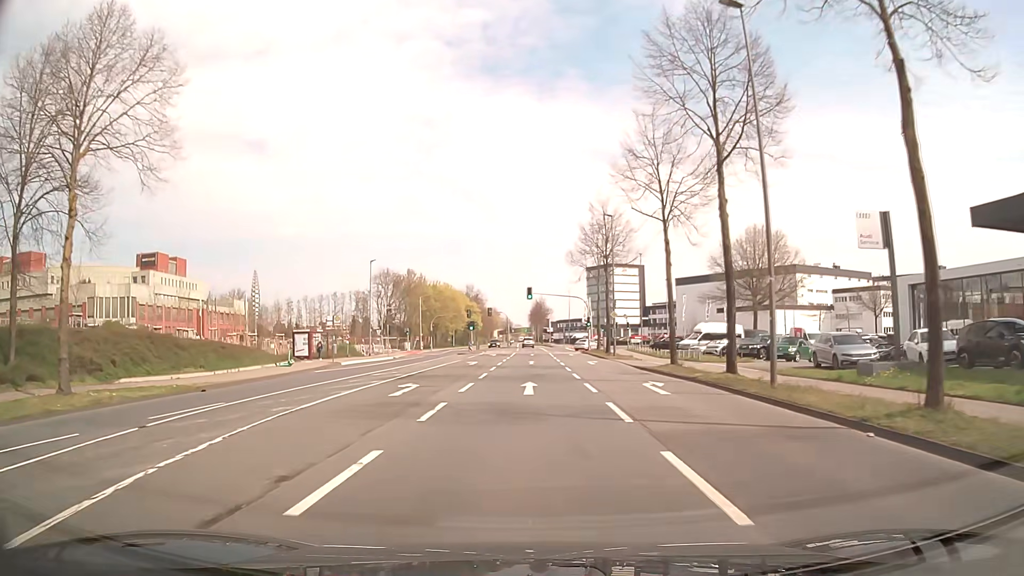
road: secondary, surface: asphalt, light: Day
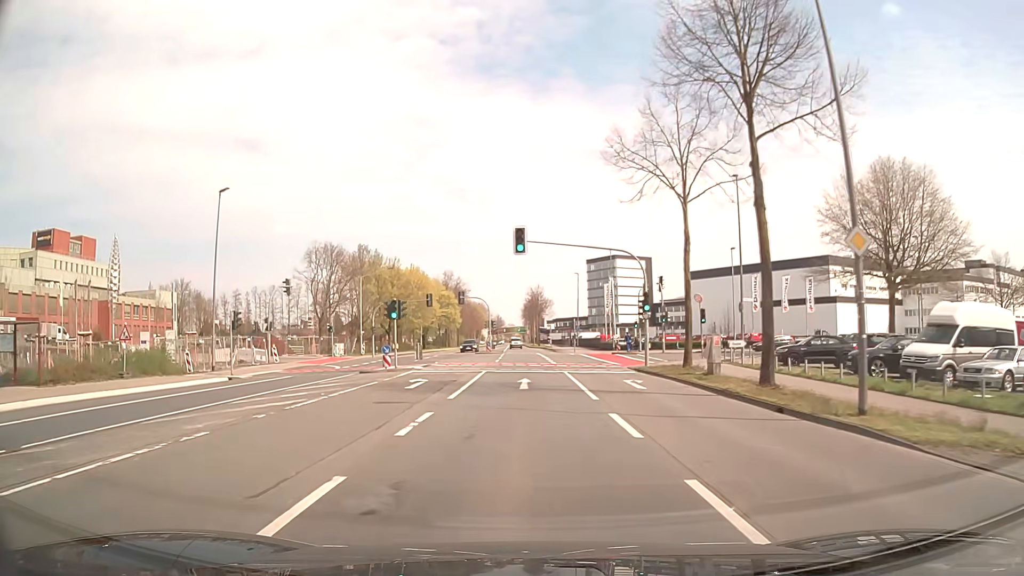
(+0.1, +37.6) m; 0°
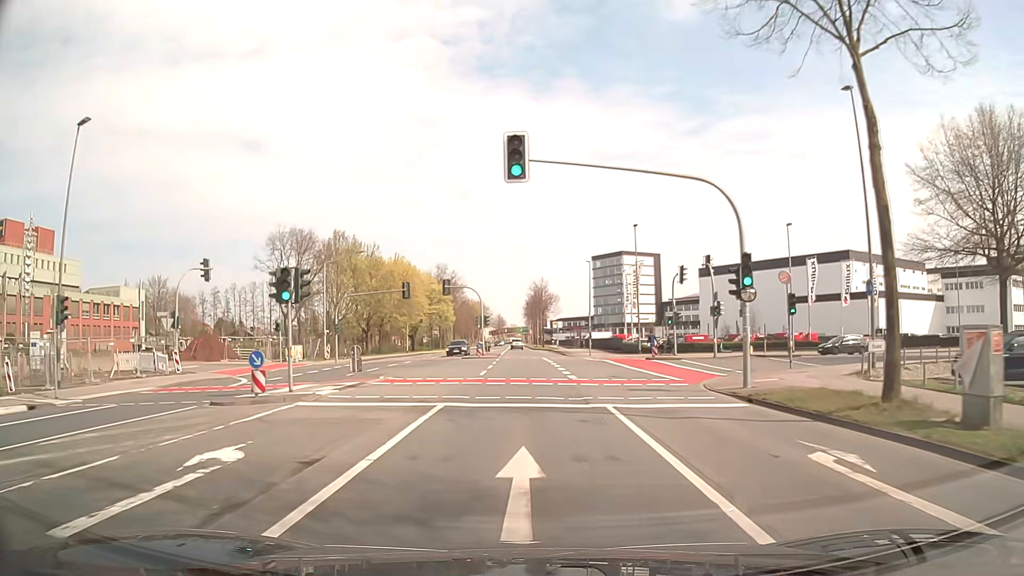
(0.0, +15.1) m; 0°
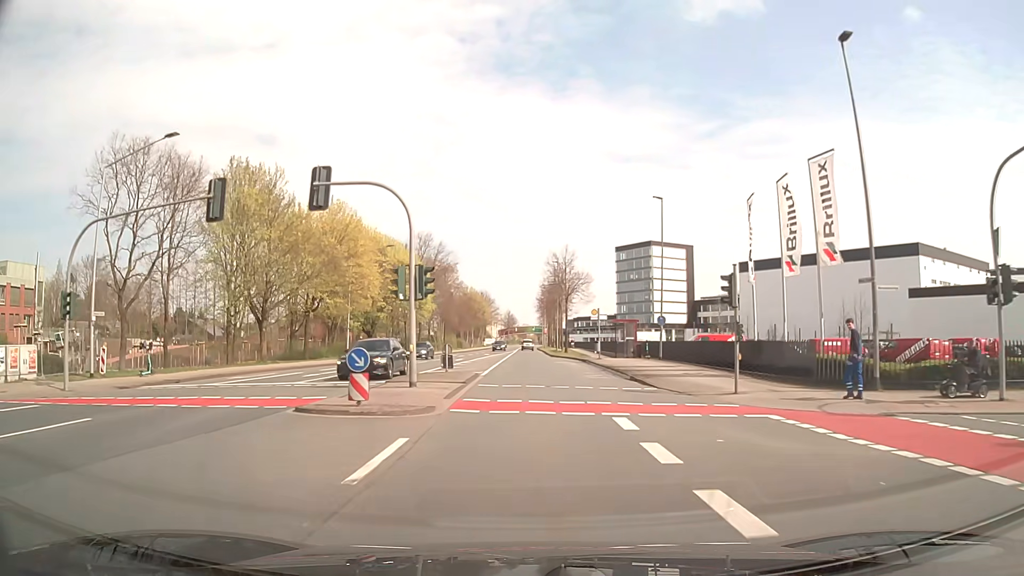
(-0.3, +37.6) m; -1°
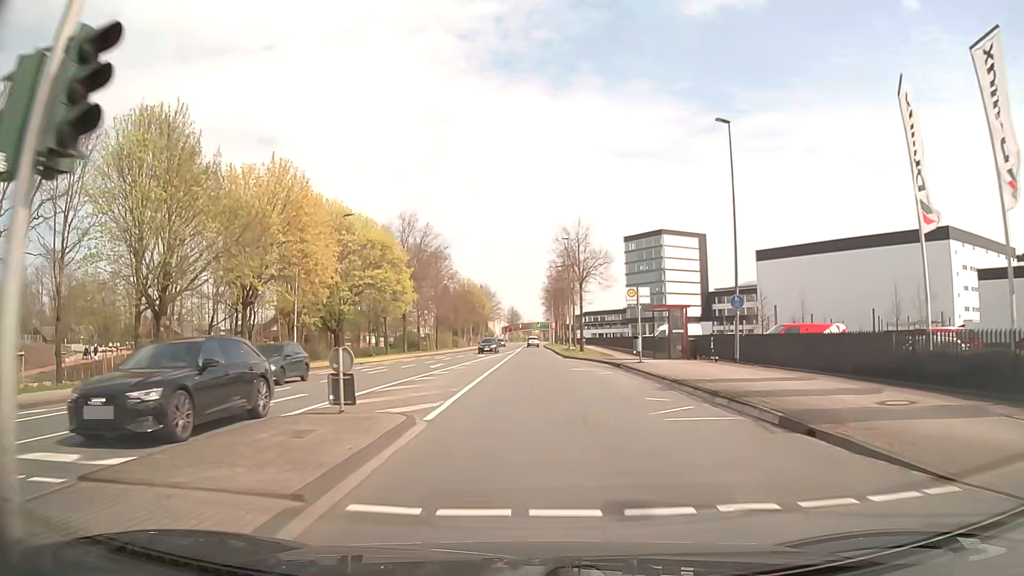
(+0.1, +15.1) m; 0°
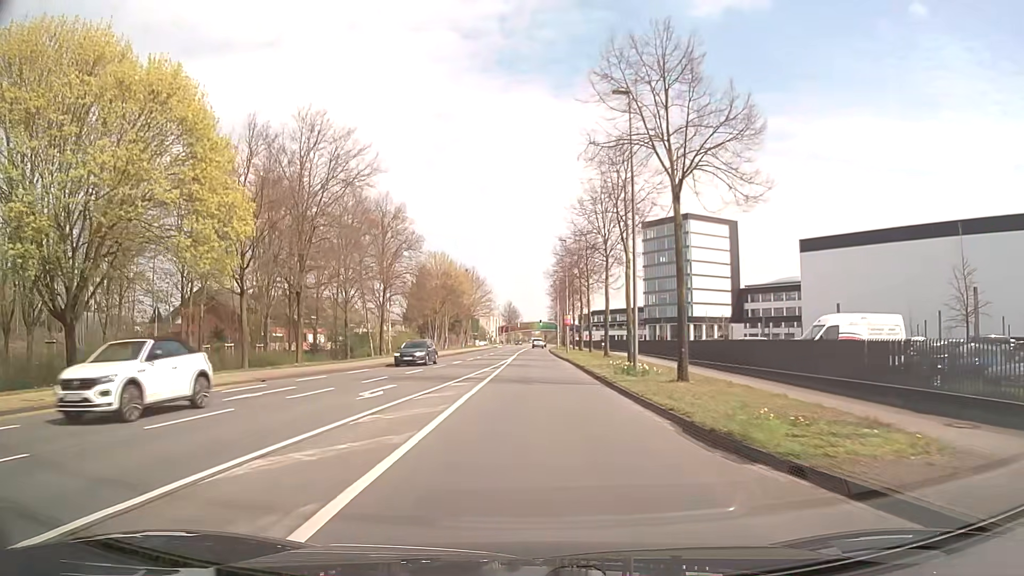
(+0.2, +37.9) m; 0°
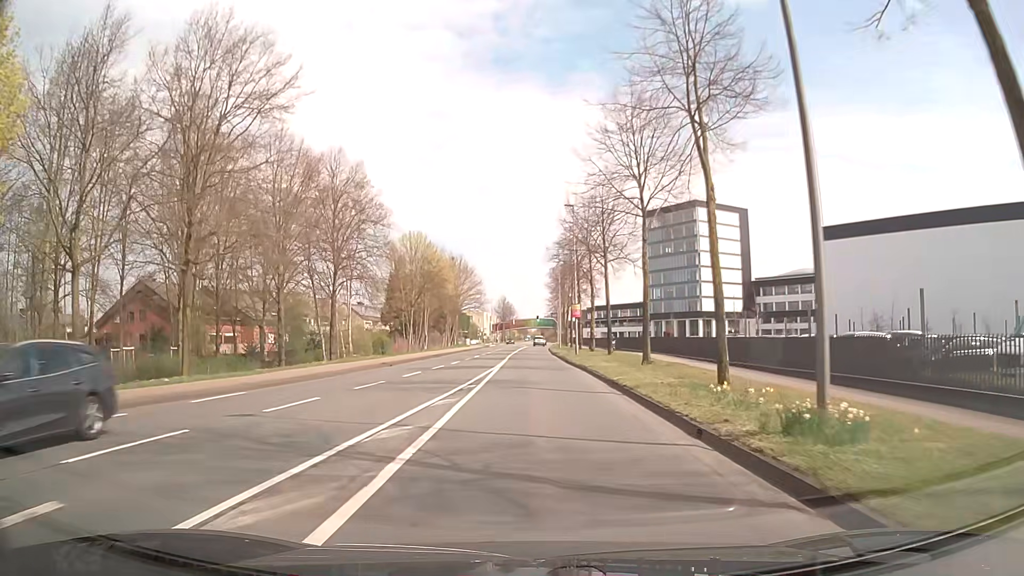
(0.0, +15.2) m; 0°
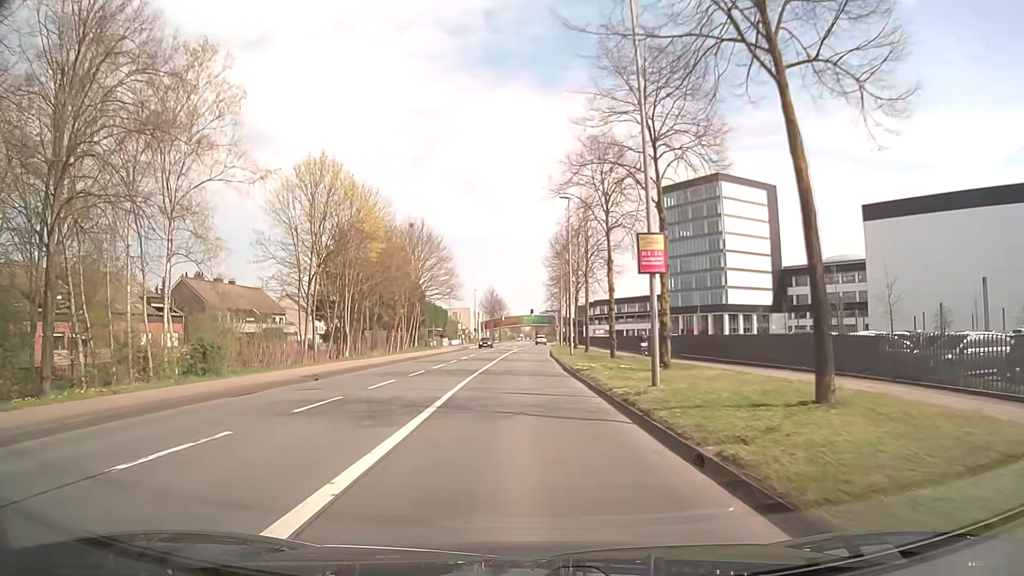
(+0.3, +30.6) m; +1°
(0, +10) (0, +20) (0, +30) (0, +40) (0, +50) (0, +60) (+1, +70) (+1, +80) (+1, +90) (+2, +100) m
